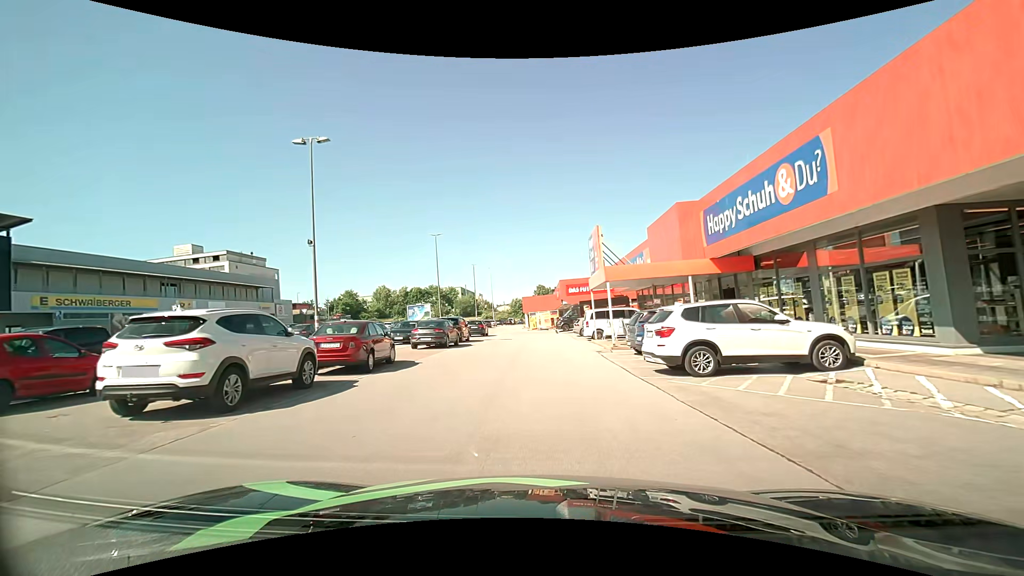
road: service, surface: asphalt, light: Day
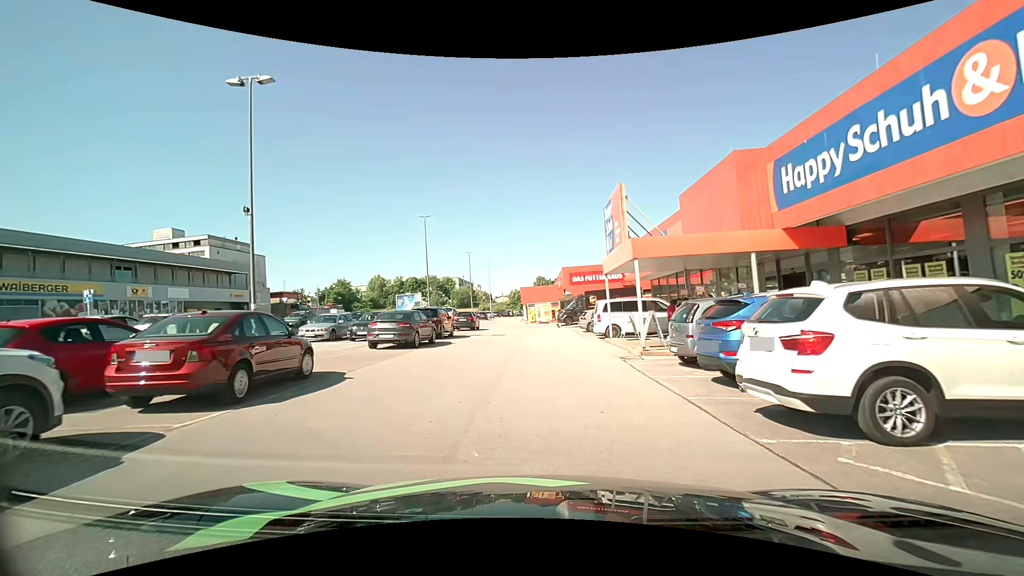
(0.0, +6.1) m; +1°
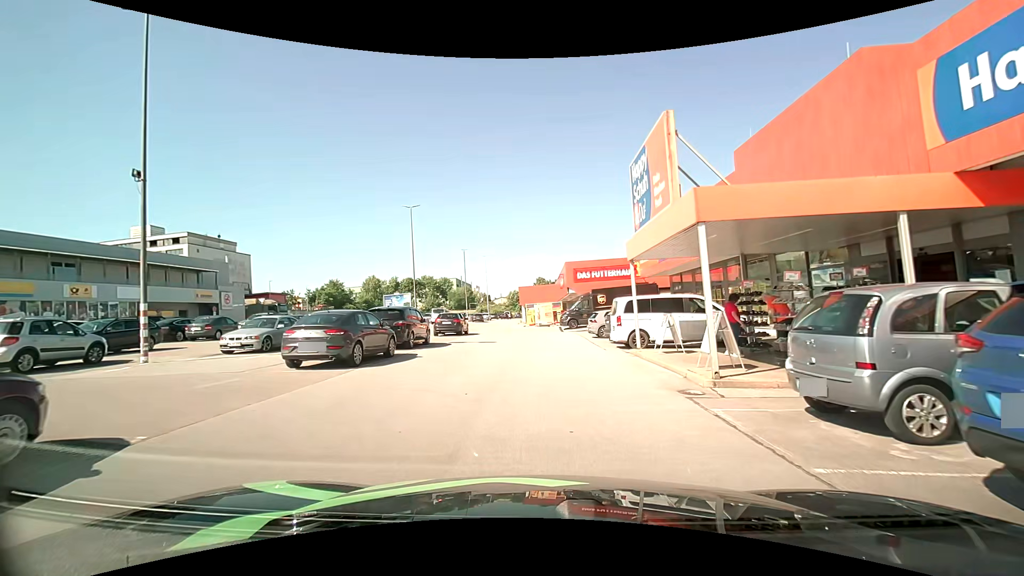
(-0.1, +6.0) m; -2°
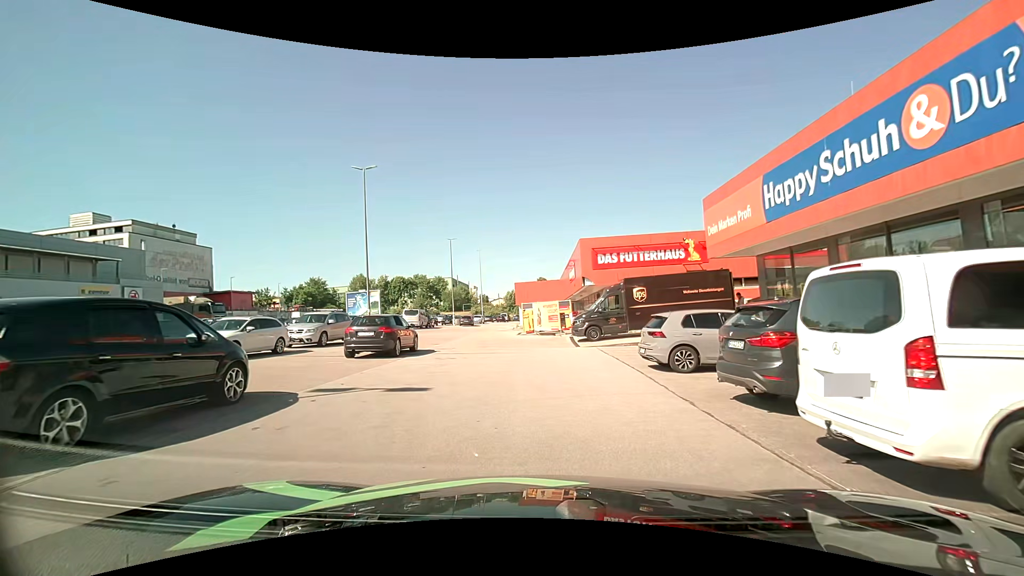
(+0.2, +13.9) m; +1°
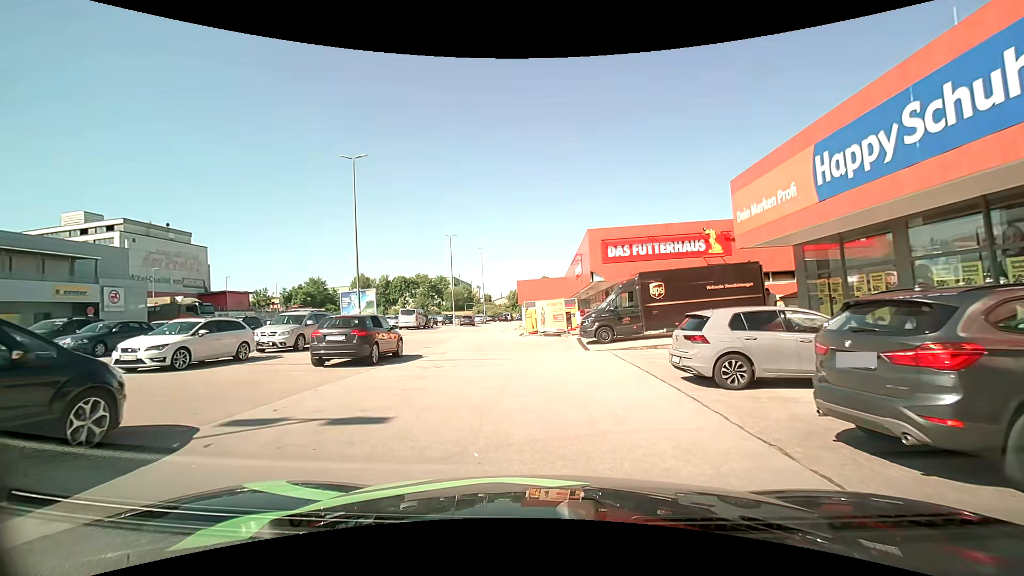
(0.0, +2.7) m; 0°
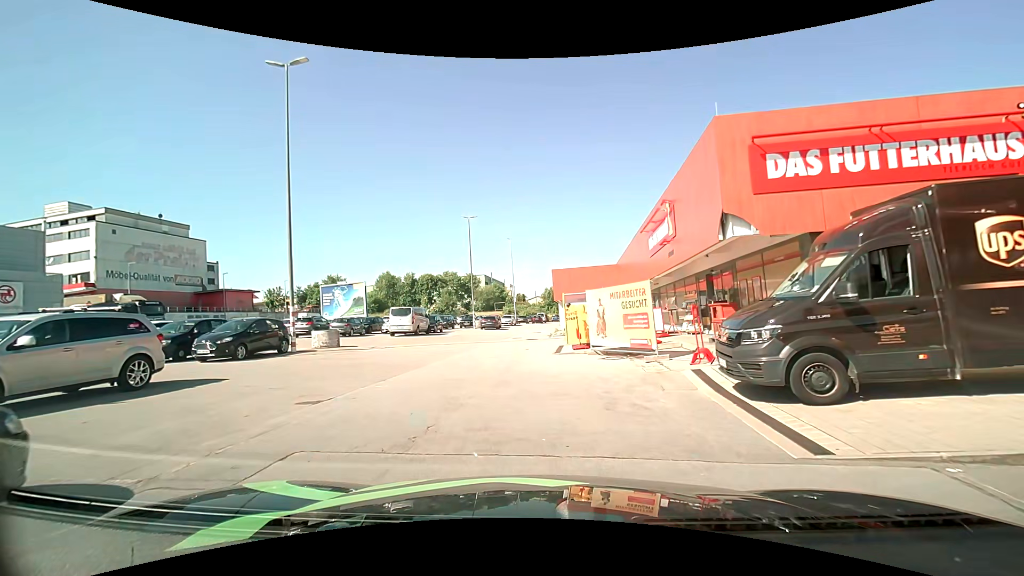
(-0.5, +13.7) m; -5°
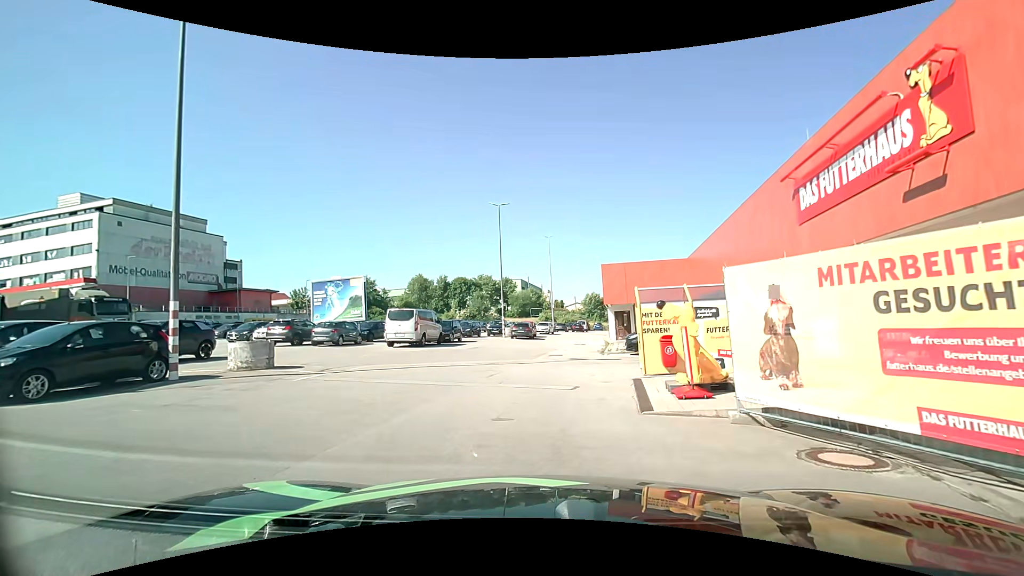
(-0.2, +8.8) m; -4°
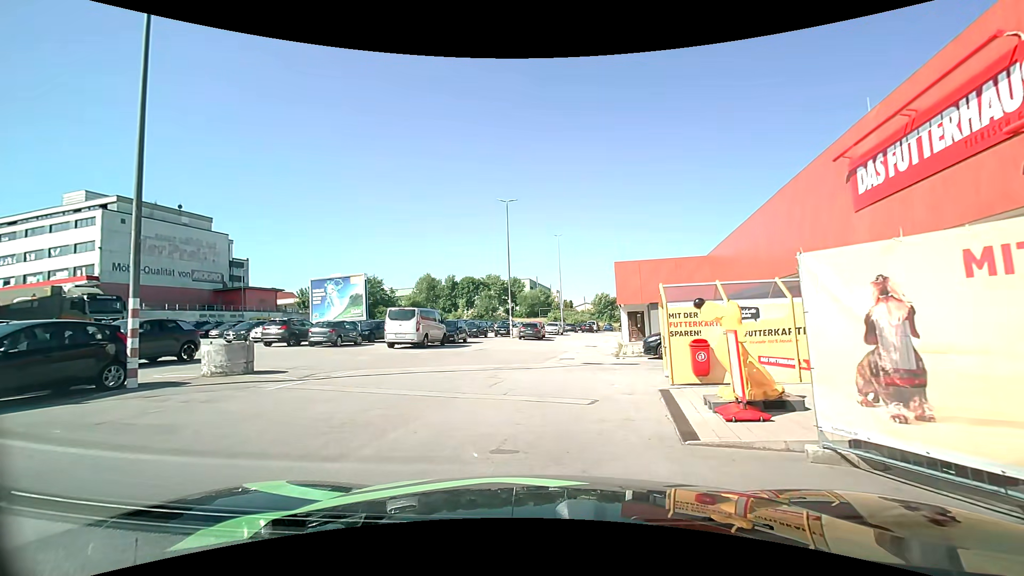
(0.0, +1.6) m; -2°
